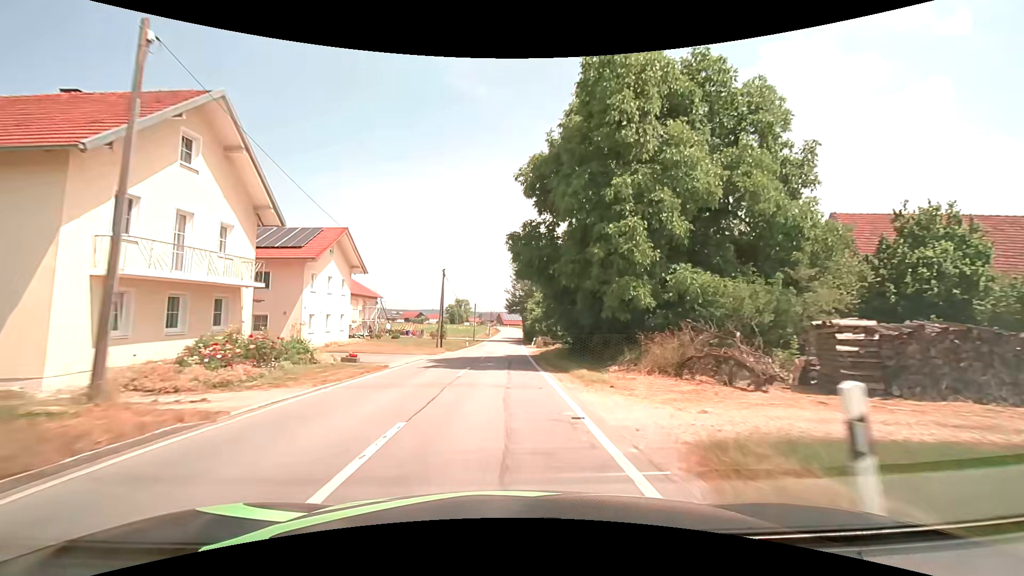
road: tertiary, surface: asphalt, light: Day
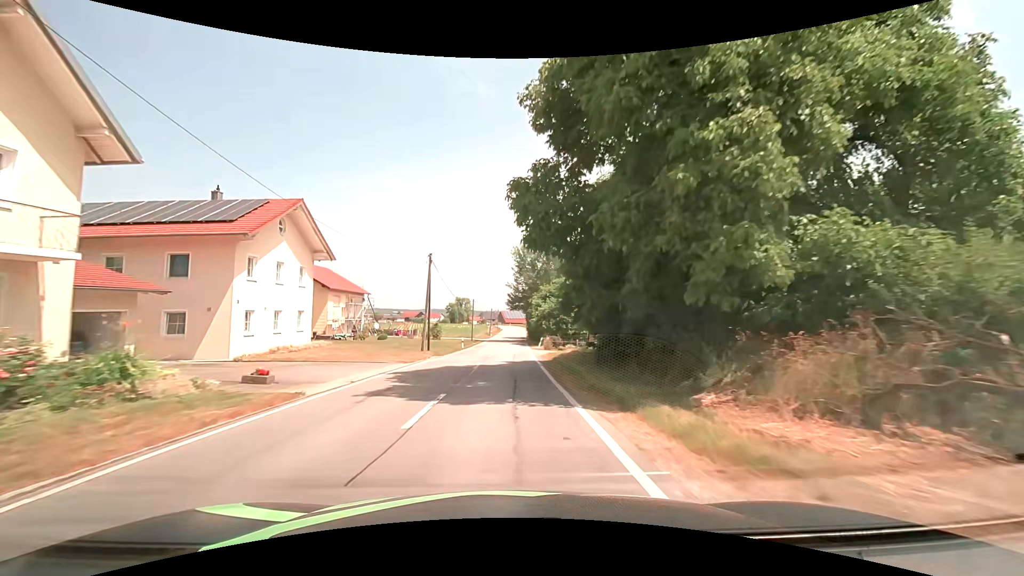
(0.0, +8.5) m; 0°
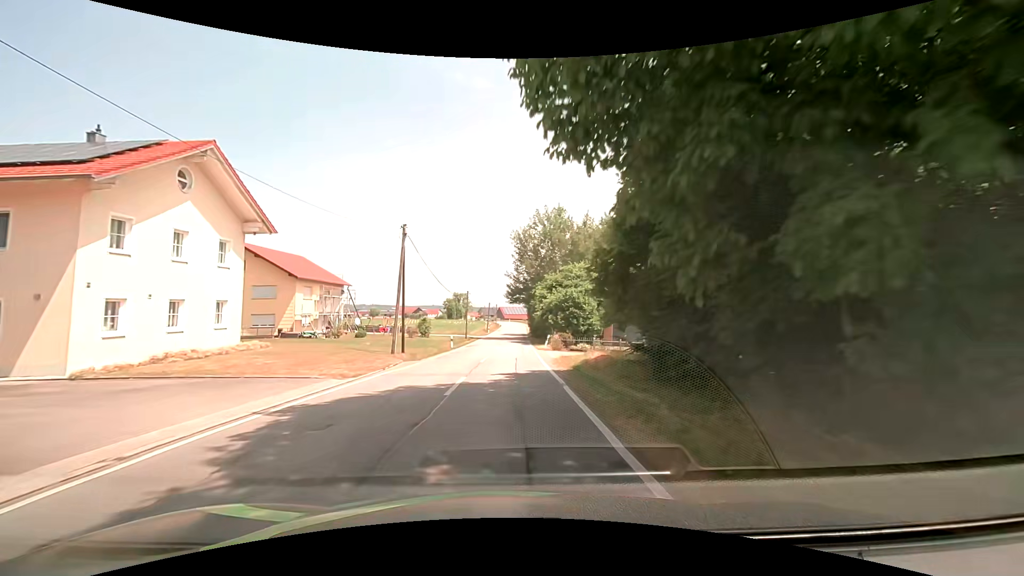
(0.0, +8.7) m; 0°
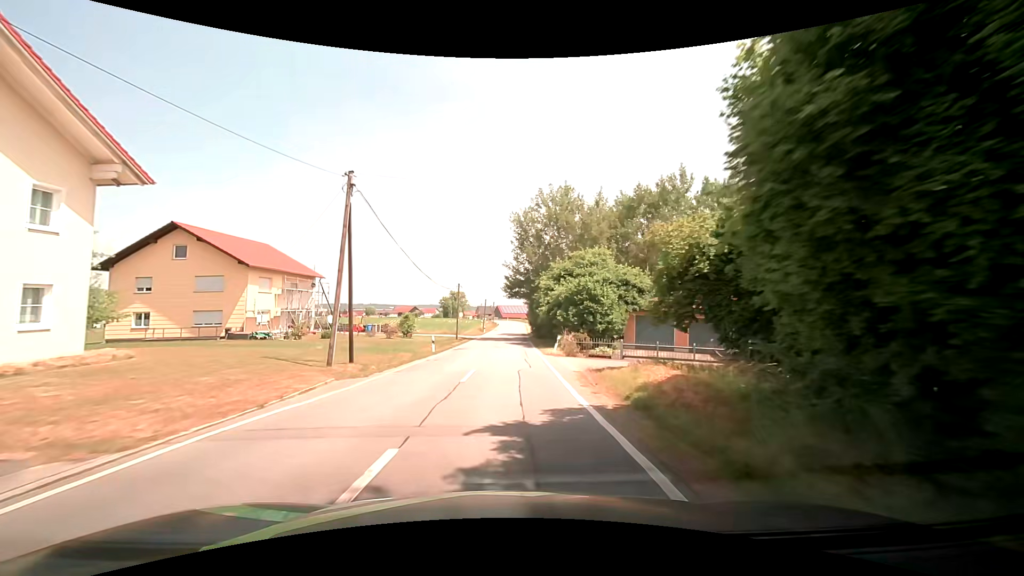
(0.0, +8.9) m; 0°
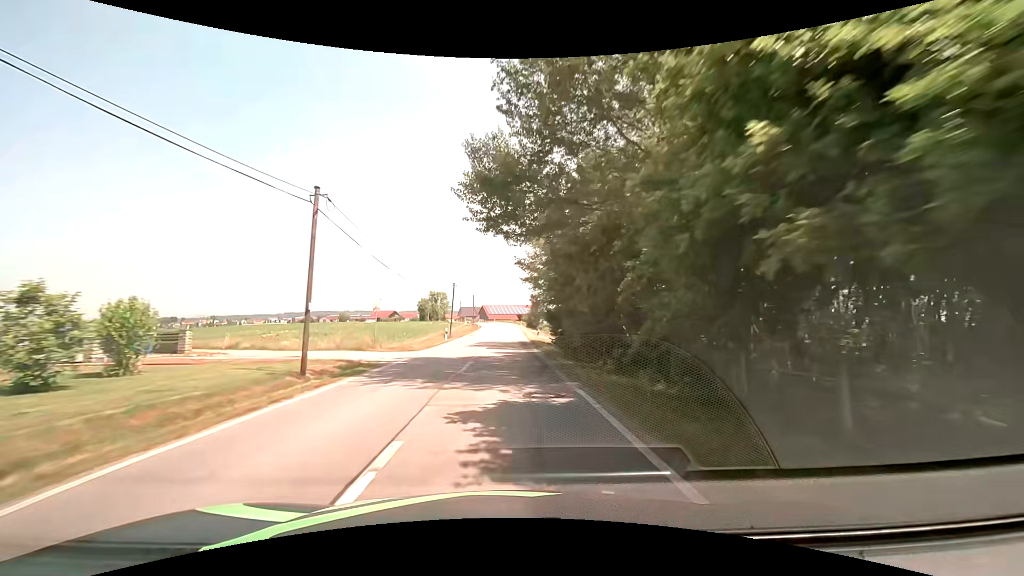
(+0.5, +36.1) m; +1°
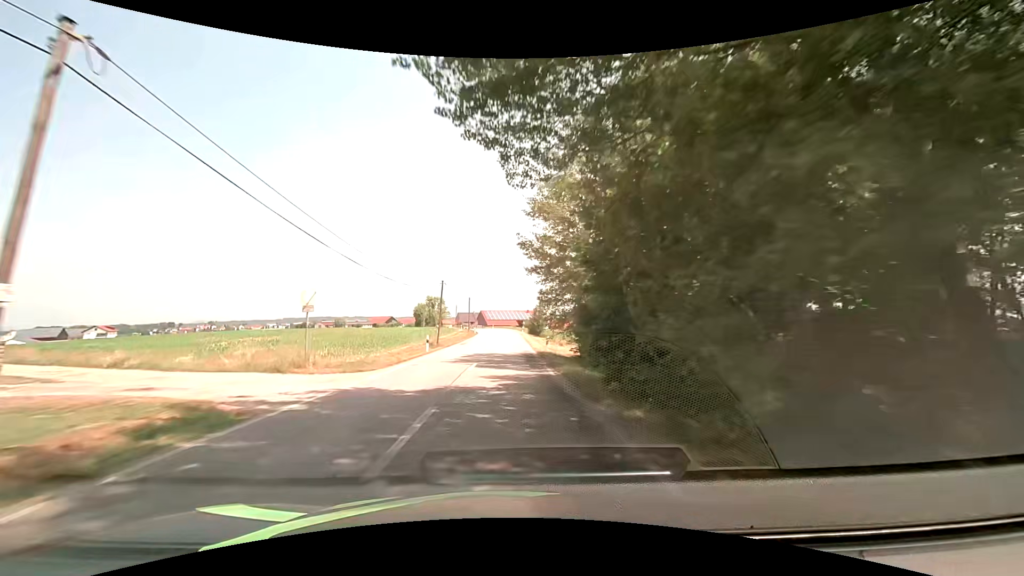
(0.0, +9.0) m; 0°
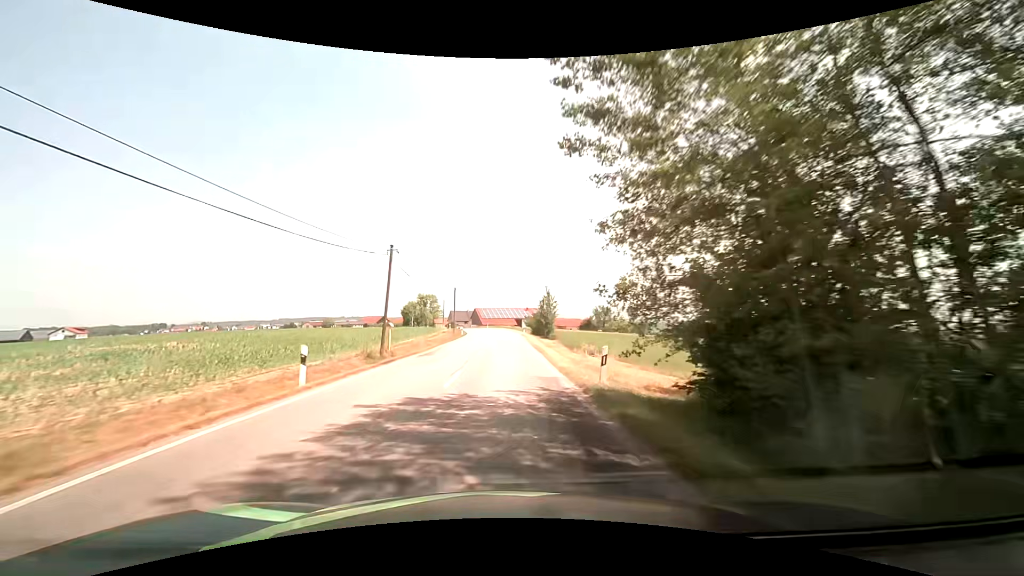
(-0.1, +18.0) m; 0°
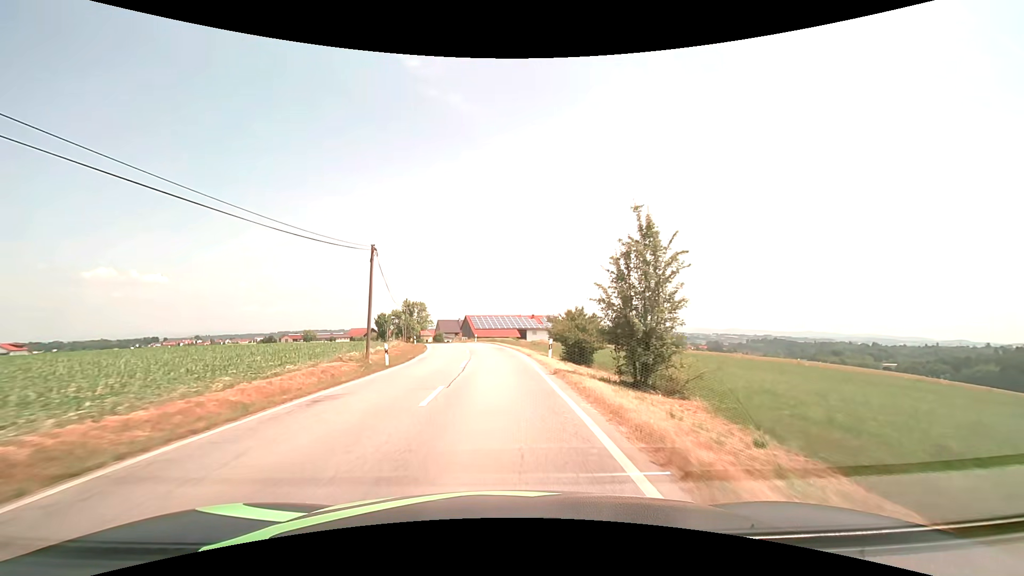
(0.0, +36.1) m; -1°
(0, +10) (0, +20) (-1, +30) (-2, +40) (-3, +50) (-5, +60) (-7, +69) (-9, +79) (-12, +89) (-14, +99) m
